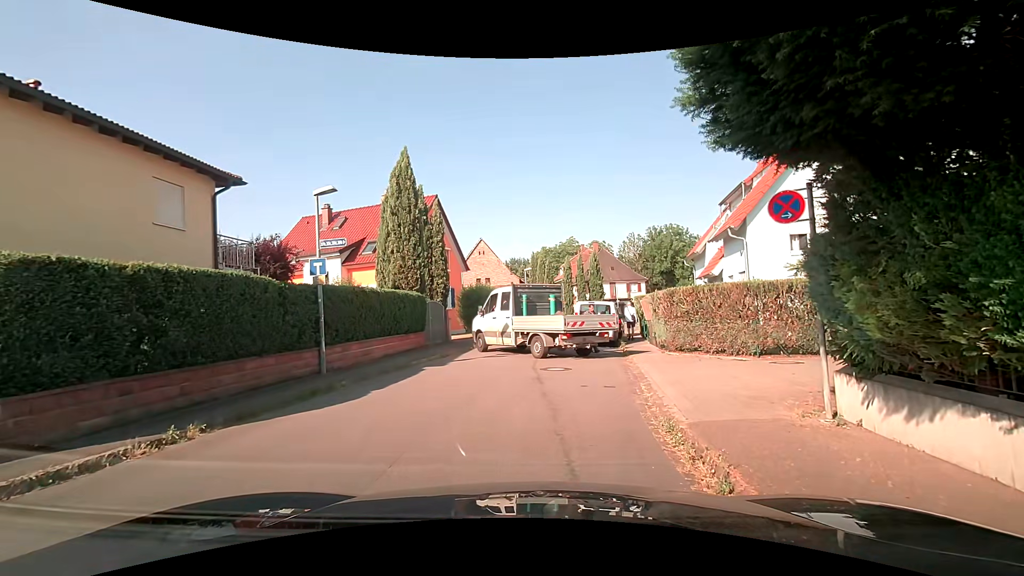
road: residential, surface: asphalt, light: Day
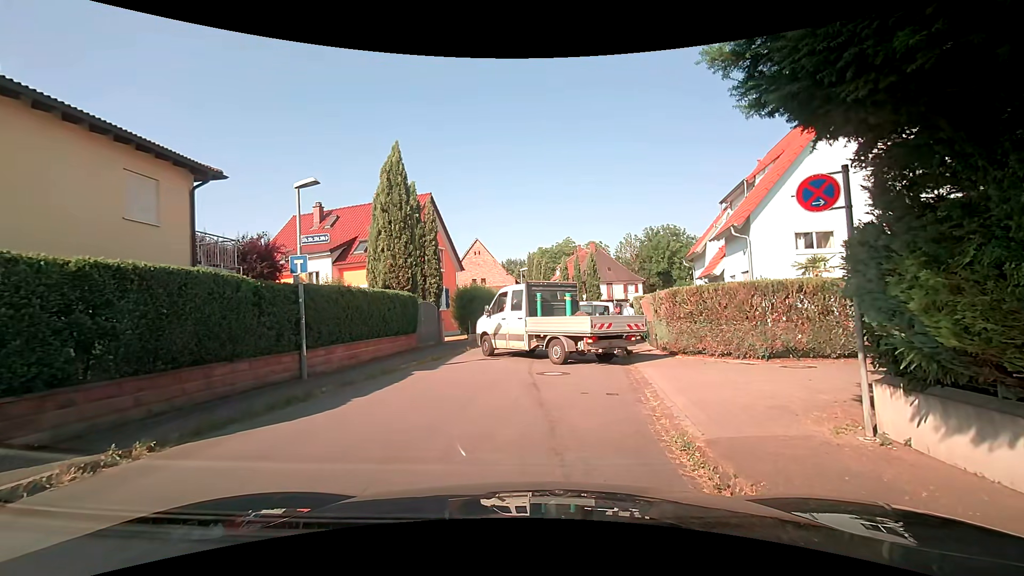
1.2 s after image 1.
(0.0, +0.7) m; 0°
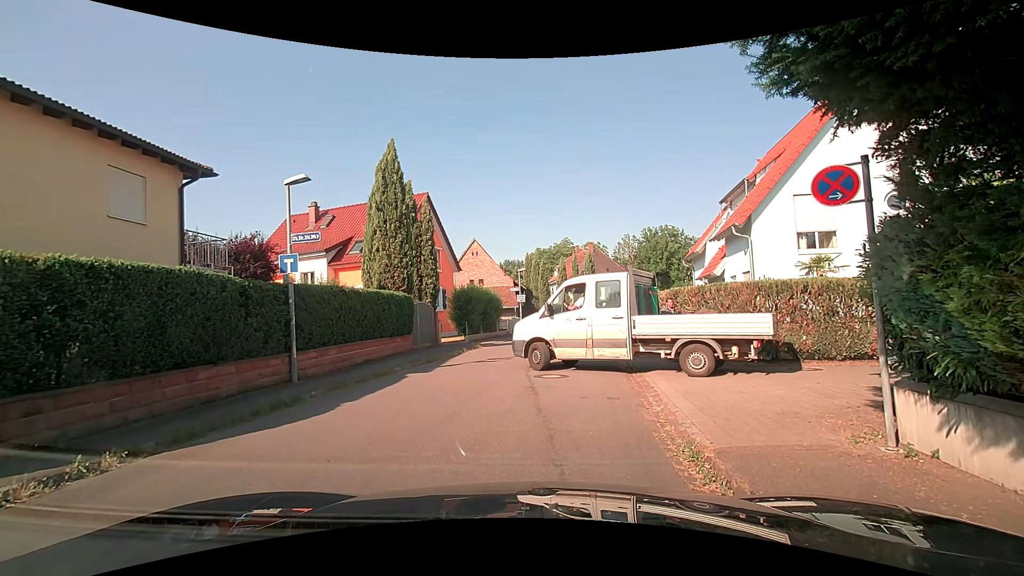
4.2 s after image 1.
(0.0, +0.4) m; 0°
